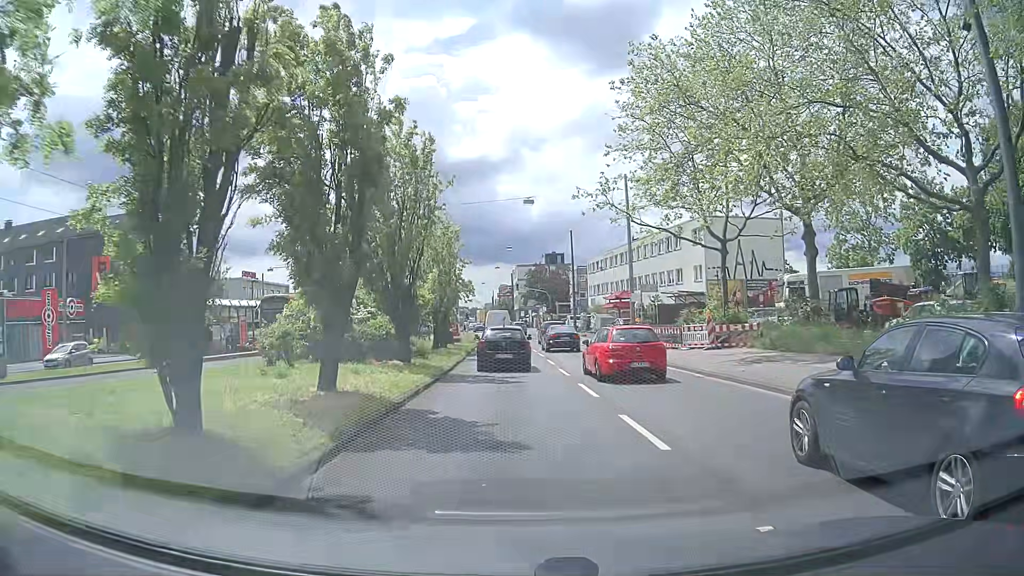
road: primary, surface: asphalt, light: Day
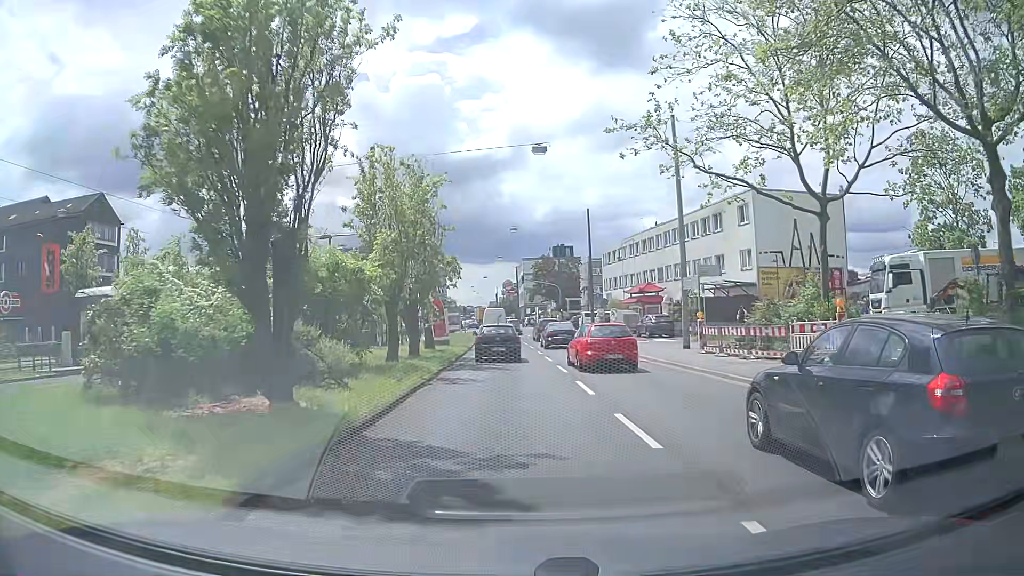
(-0.1, +12.3) m; -1°
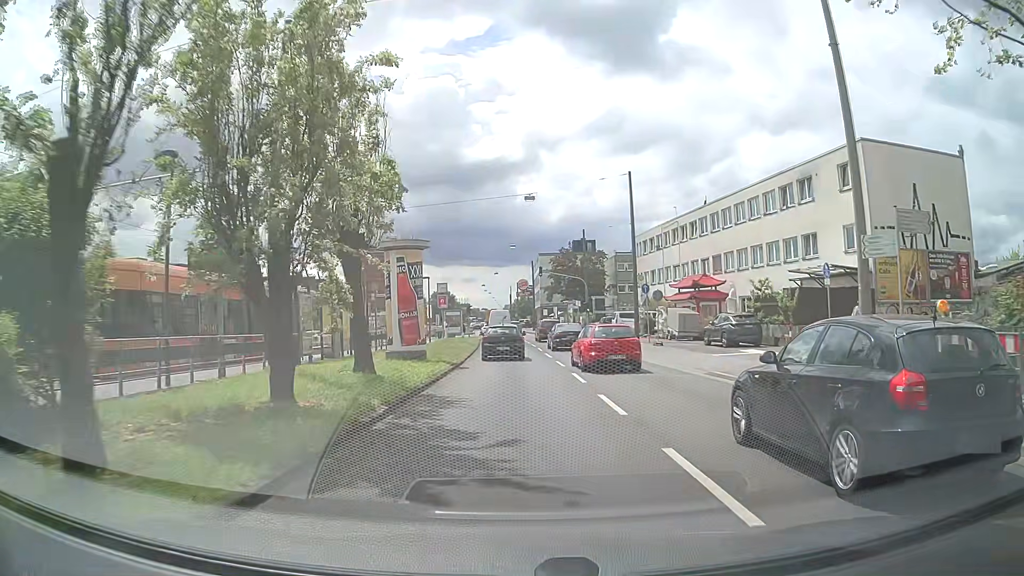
(-0.1, +15.3) m; -1°
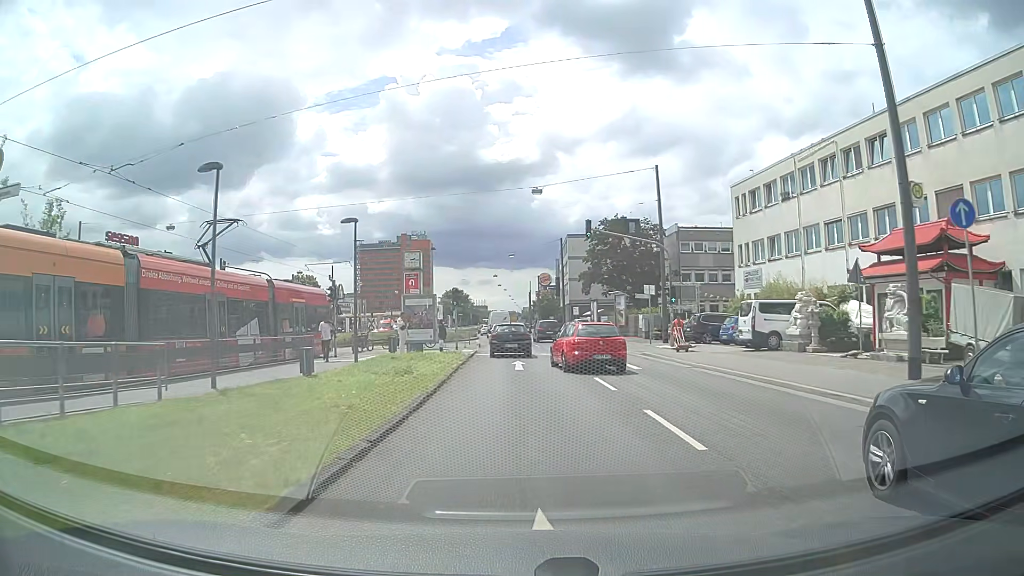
(-0.7, +29.3) m; -1°
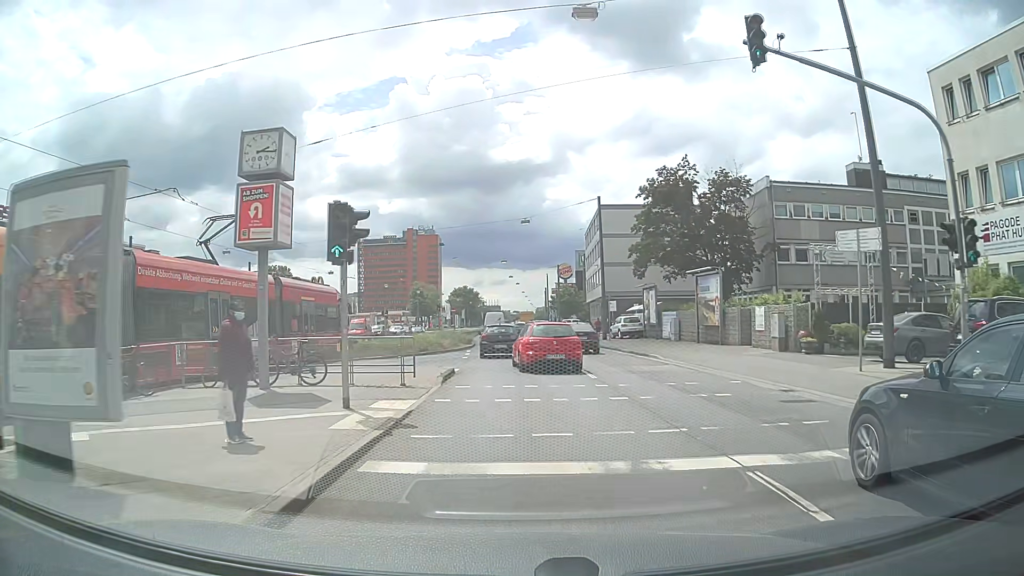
(-0.5, +24.2) m; -2°
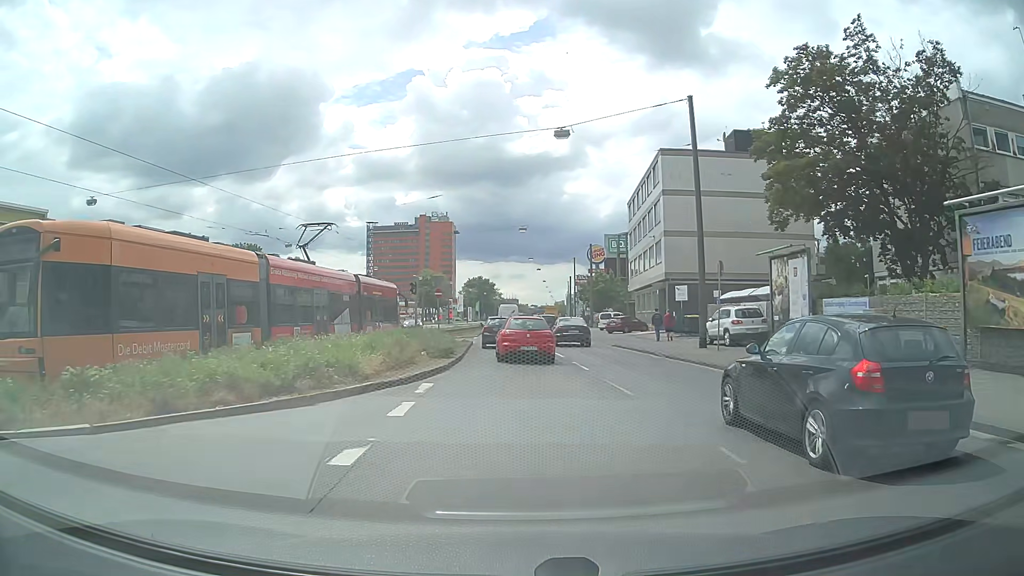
(-0.4, +22.6) m; -2°
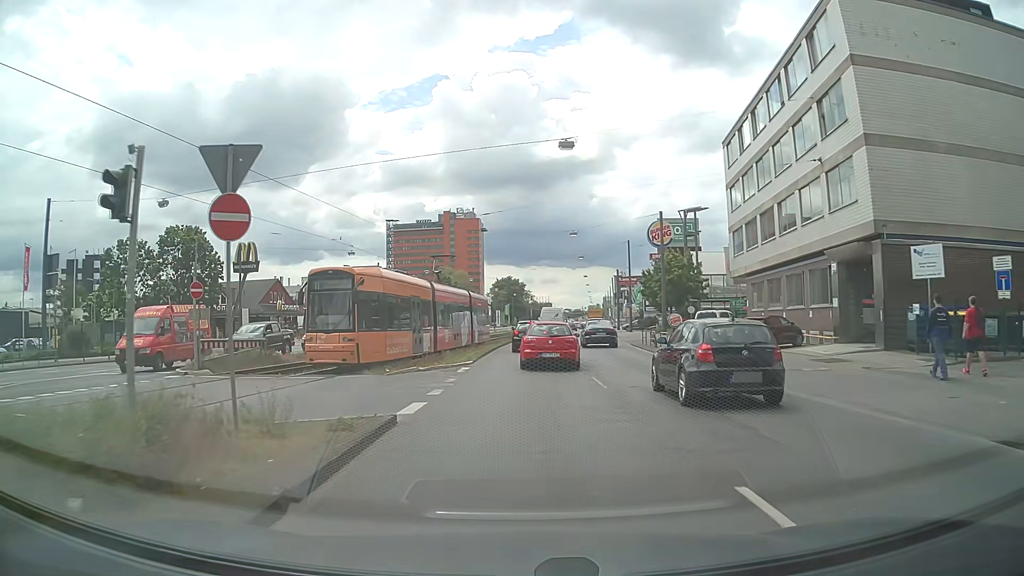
(-0.2, +27.9) m; -3°
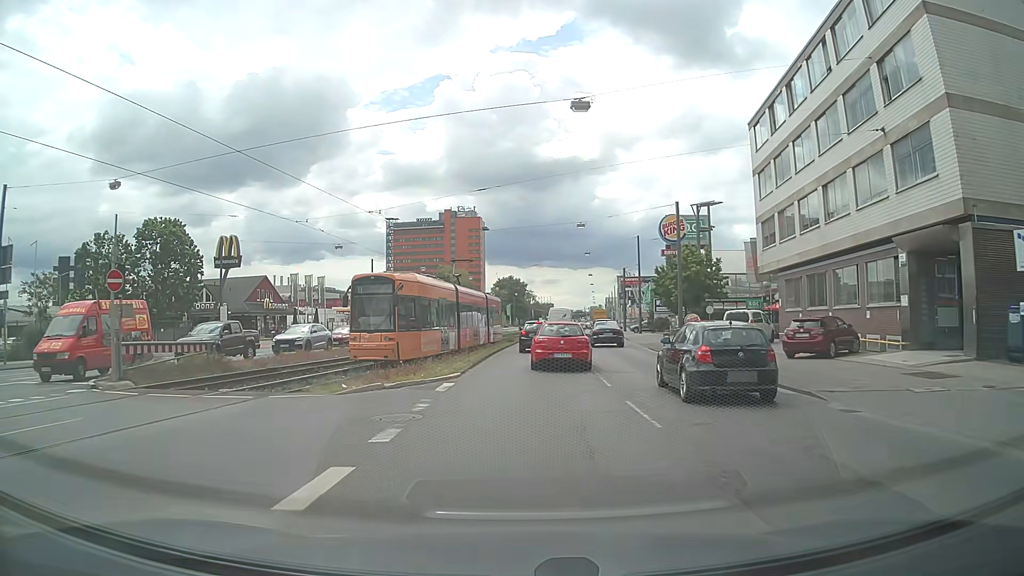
(0.0, +5.4) m; 0°
(0, +10) (0, +20) (+1, +30) (+2, +40) (+2, +50) (+4, +60) (+5, +70) (+6, +80) (+7, +90) (+8, +100) m
